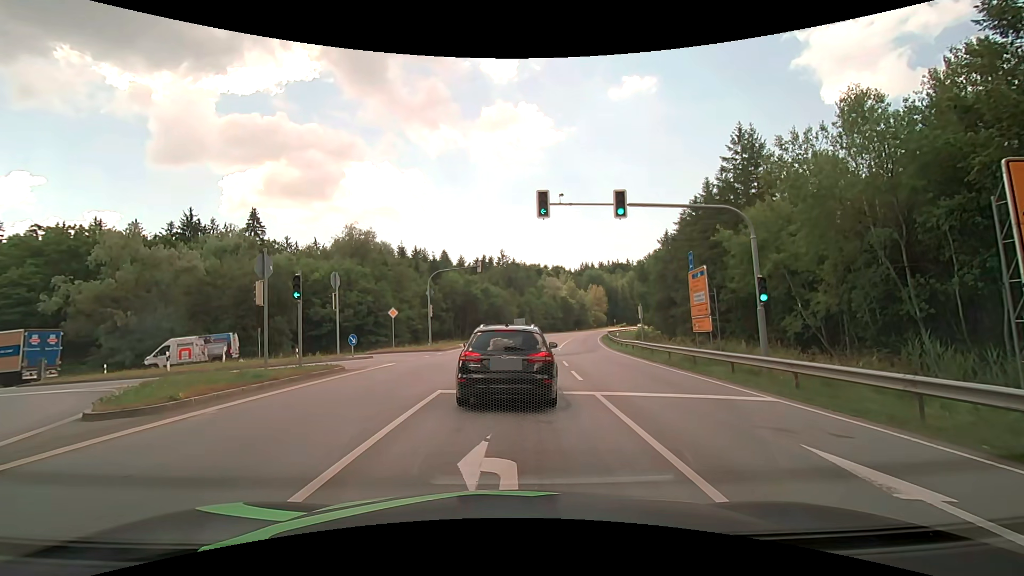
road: secondary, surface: asphalt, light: Day
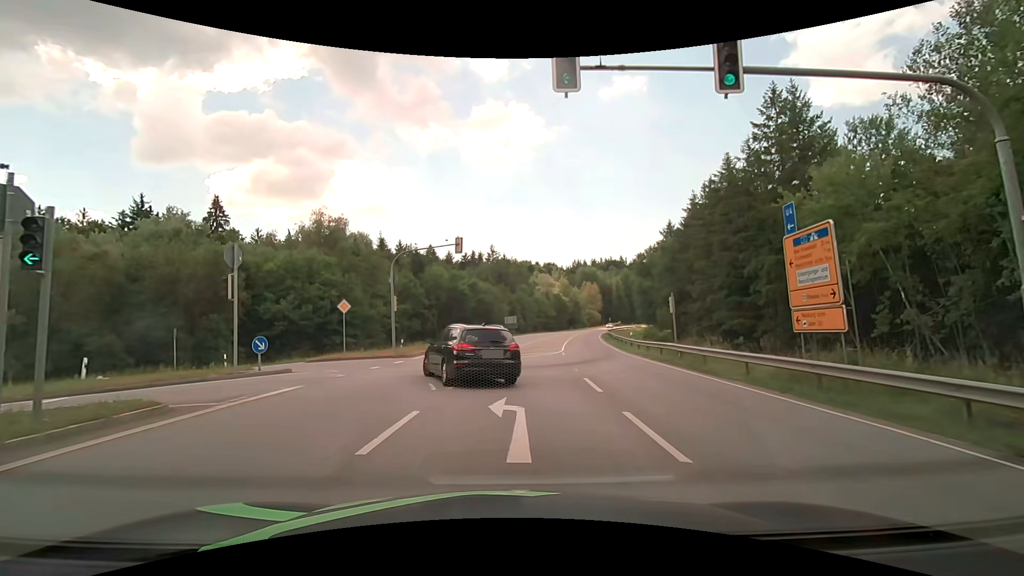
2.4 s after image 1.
(+0.3, +9.5) m; +2°
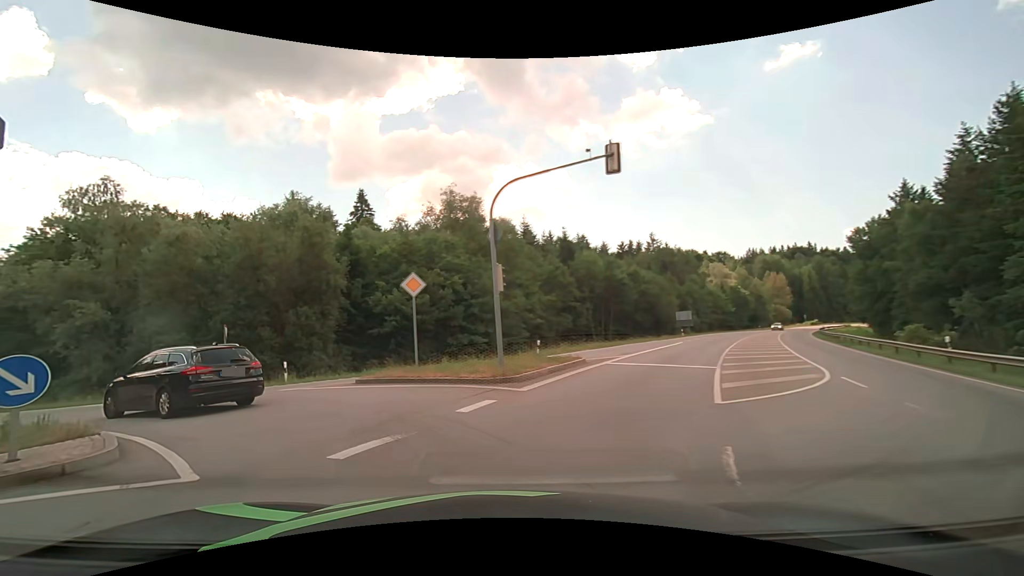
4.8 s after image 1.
(-0.8, +14.3) m; -17°
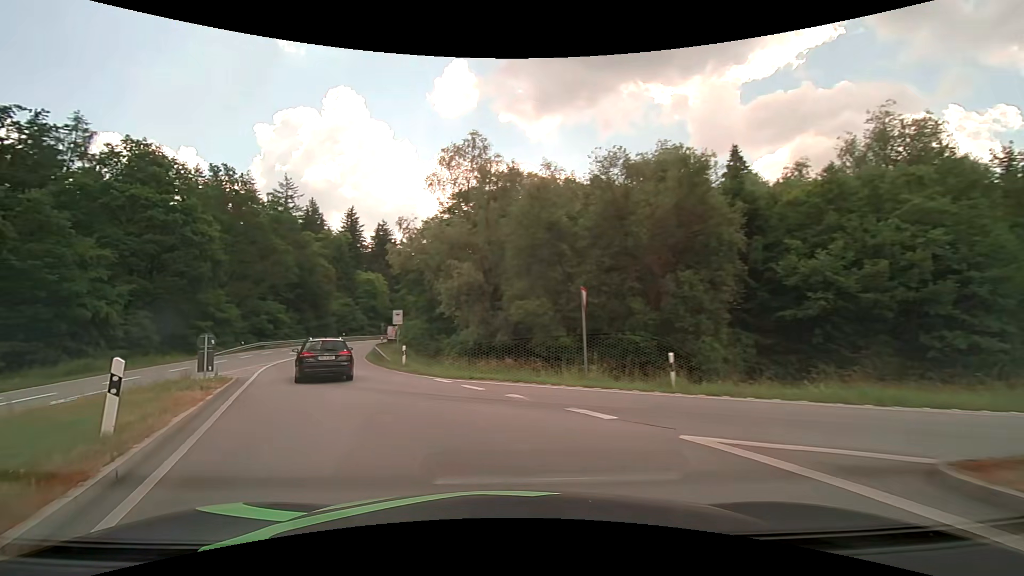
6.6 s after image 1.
(-3.8, +10.4) m; -40°
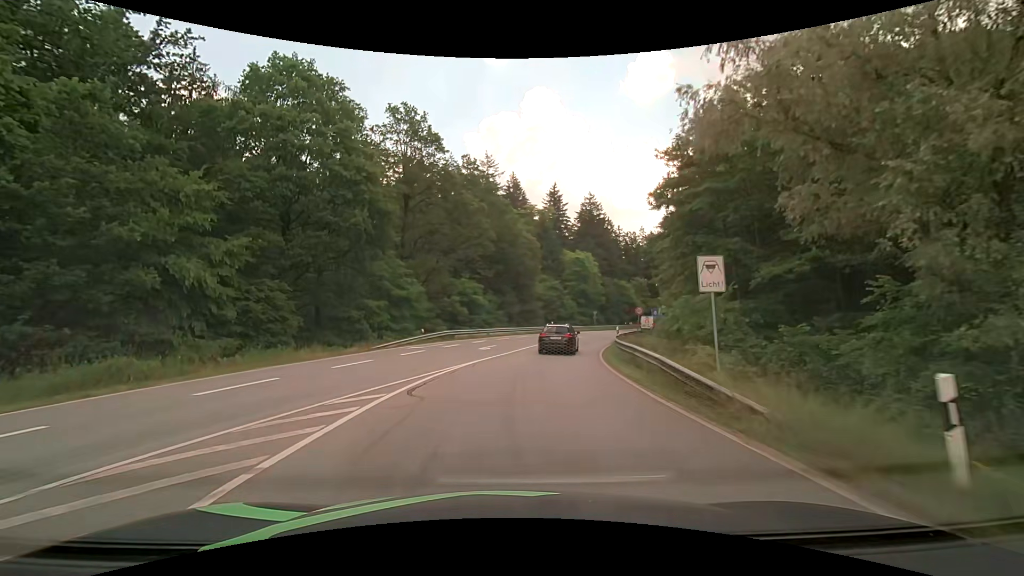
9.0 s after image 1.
(-6.7, +19.6) m; -23°
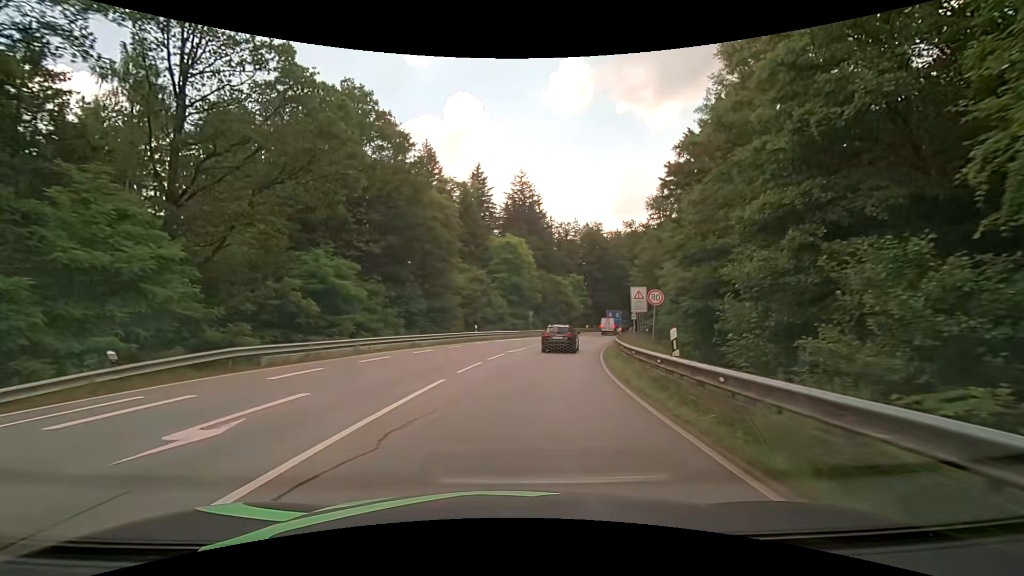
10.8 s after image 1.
(+1.5, +21.0) m; +9°
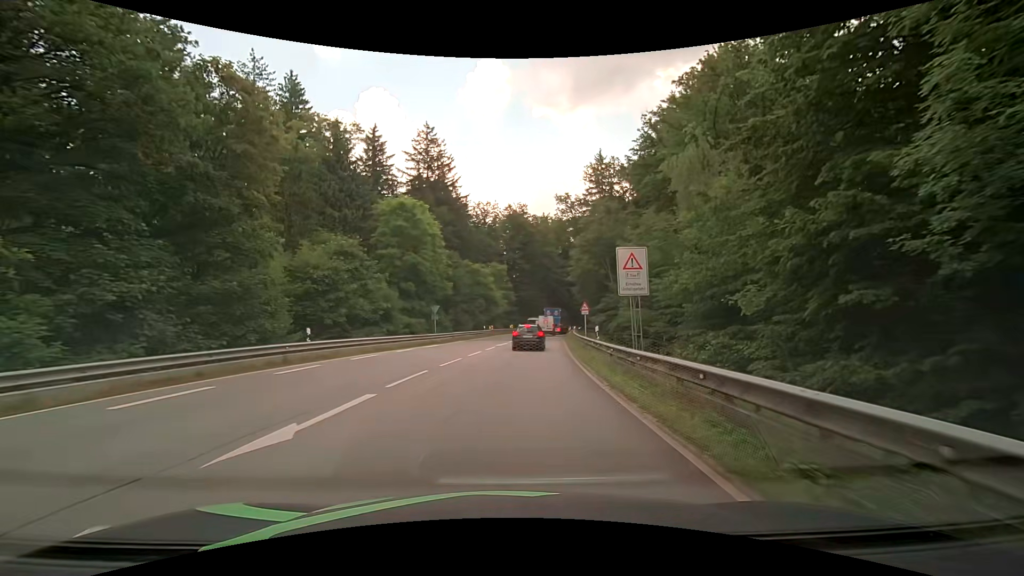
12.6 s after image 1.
(+1.8, +20.5) m; +9°
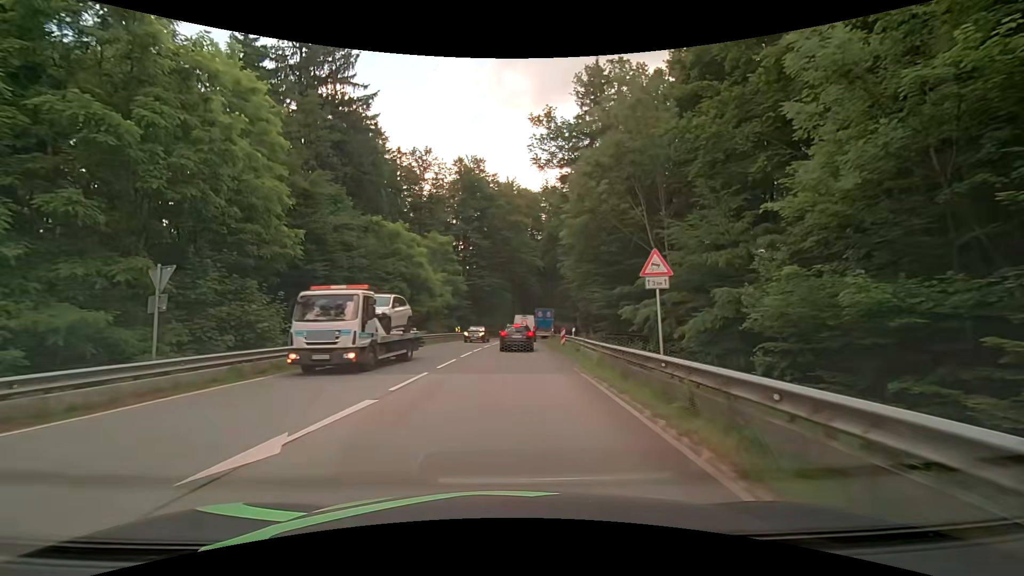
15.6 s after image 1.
(+2.0, +30.0) m; +5°
(0, +10) (0, +20) (0, +30) (+1, +40) (+1, +50) (+2, +60) (+5, +70) (+8, +79) (+13, +88) (+19, +96) m
